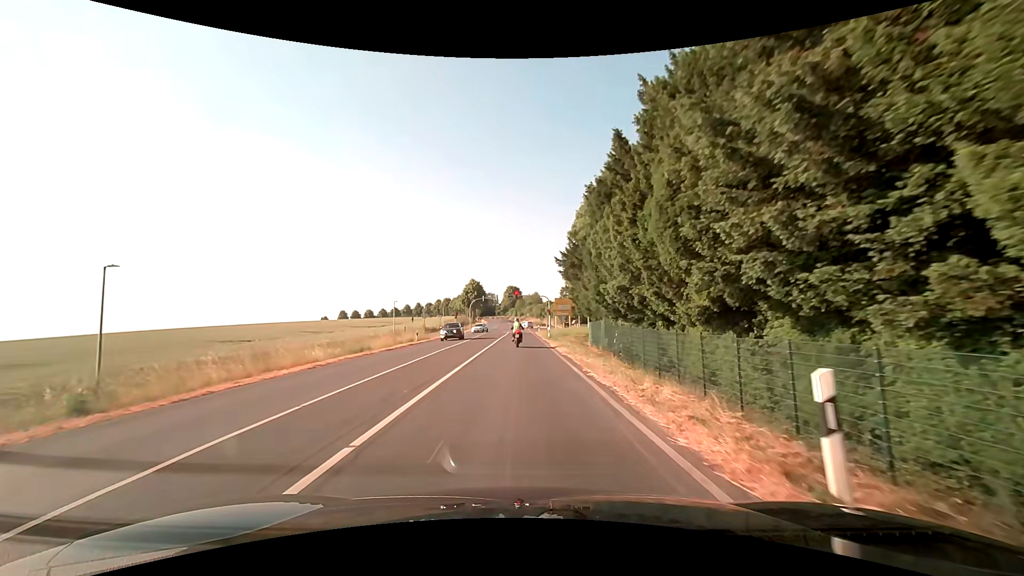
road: secondary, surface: asphalt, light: Day
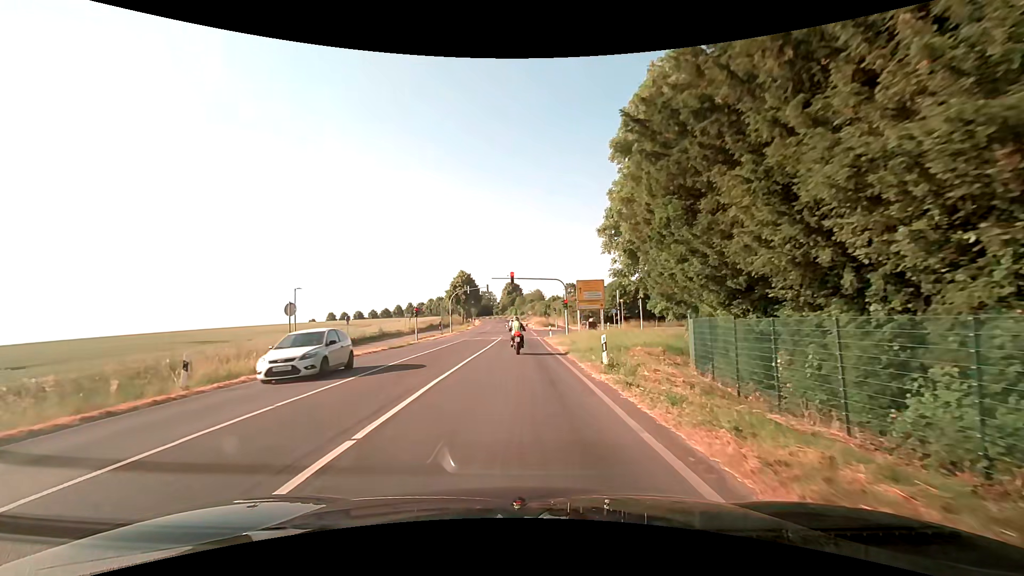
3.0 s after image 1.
(-0.1, +29.5) m; 0°
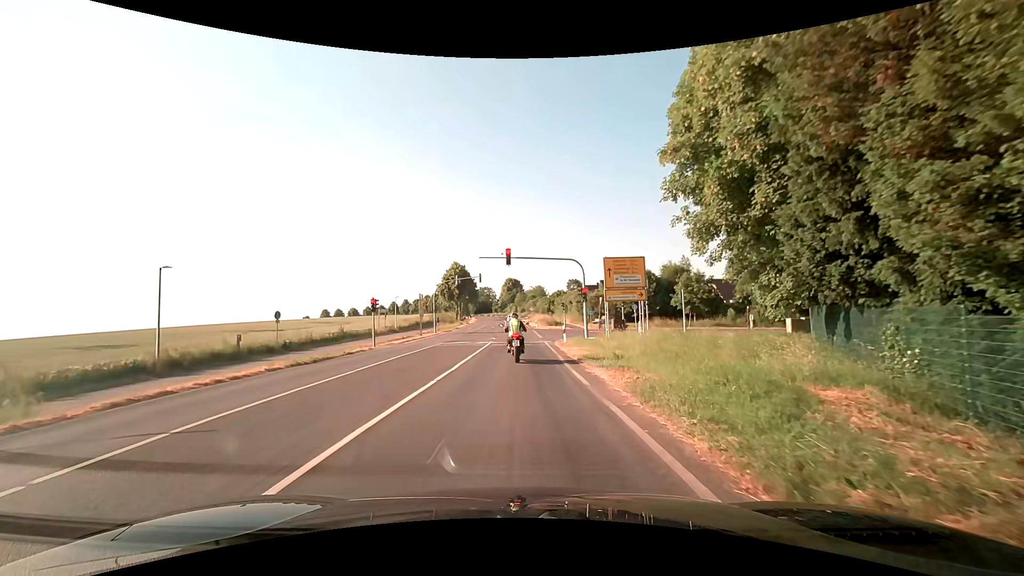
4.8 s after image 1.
(-0.2, +14.2) m; -1°
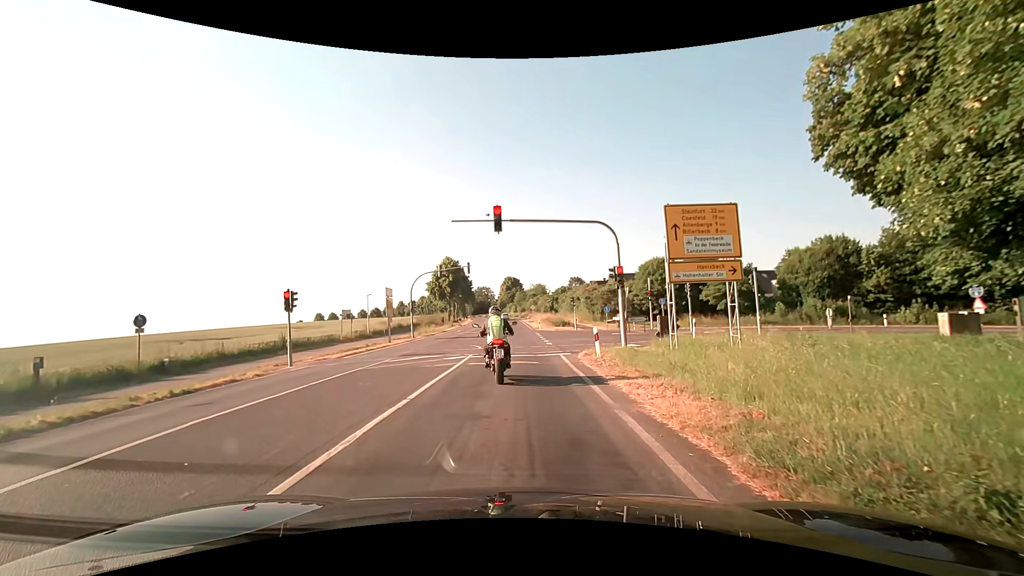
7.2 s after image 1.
(0.0, +12.5) m; 0°
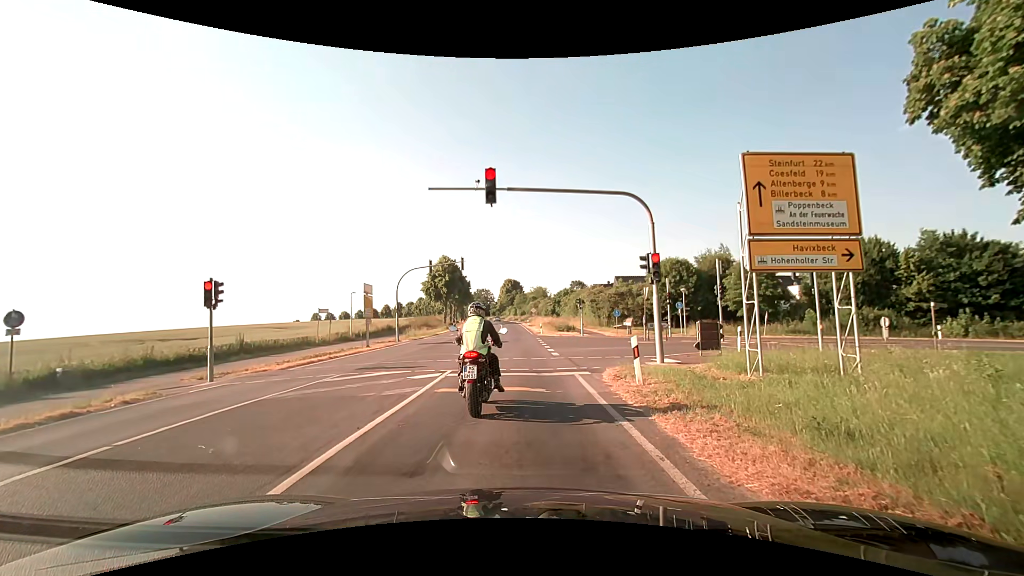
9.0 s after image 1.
(0.0, +5.6) m; 0°
(0, +10) (0, +20) (-1, +30) (-1, +40) (-1, +50) (-1, +60) (-1, +70) (-2, +80) (-2, +90) (-3, +100) m
